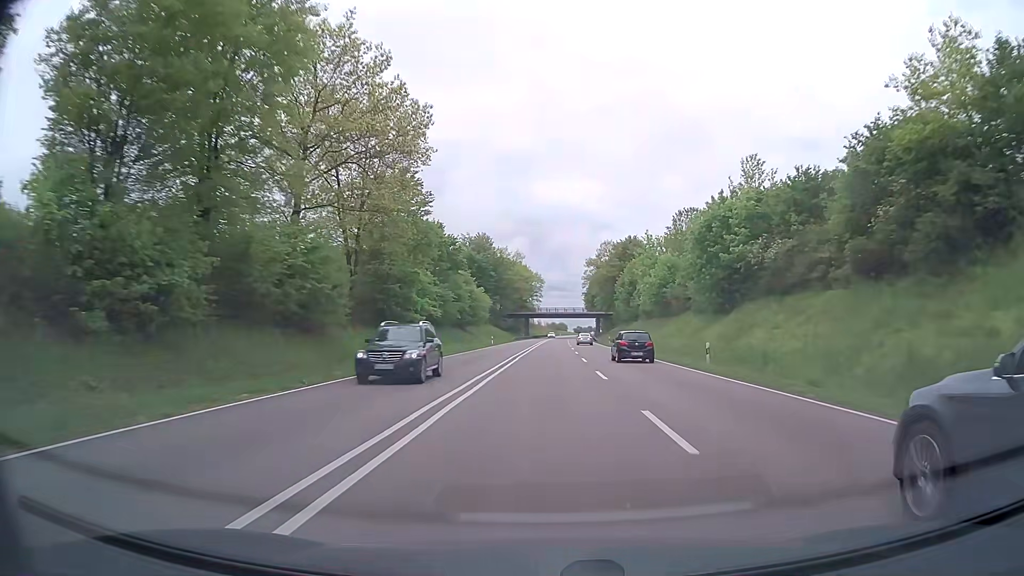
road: trunk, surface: asphalt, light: Day
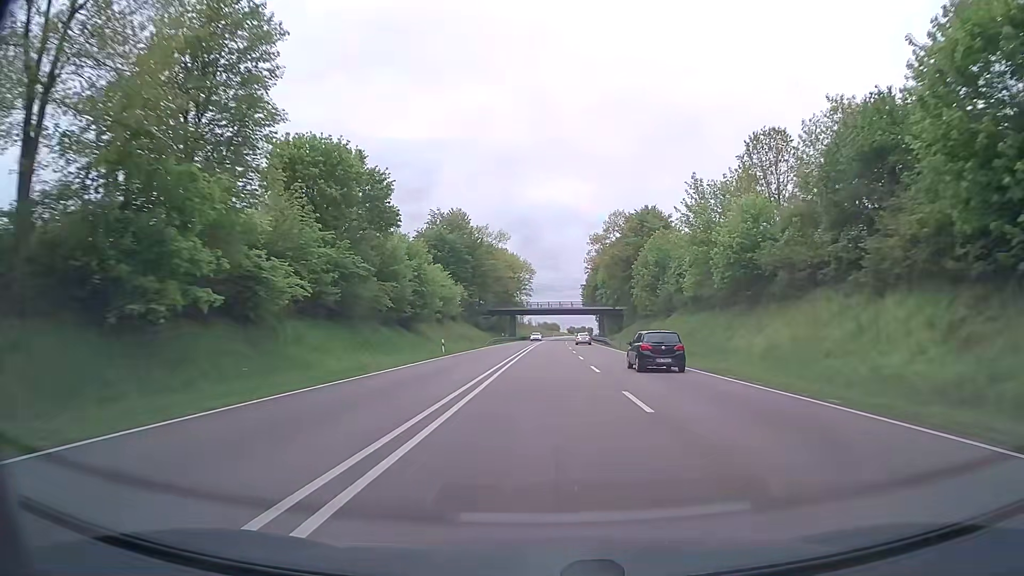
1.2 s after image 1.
(+0.1, +32.1) m; 0°
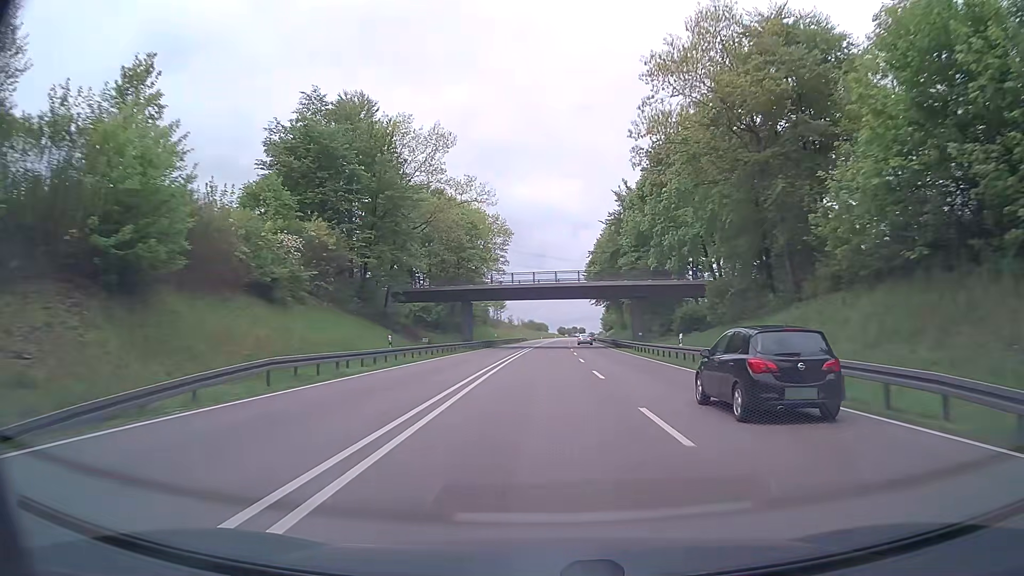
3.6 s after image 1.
(+0.9, +63.5) m; +1°
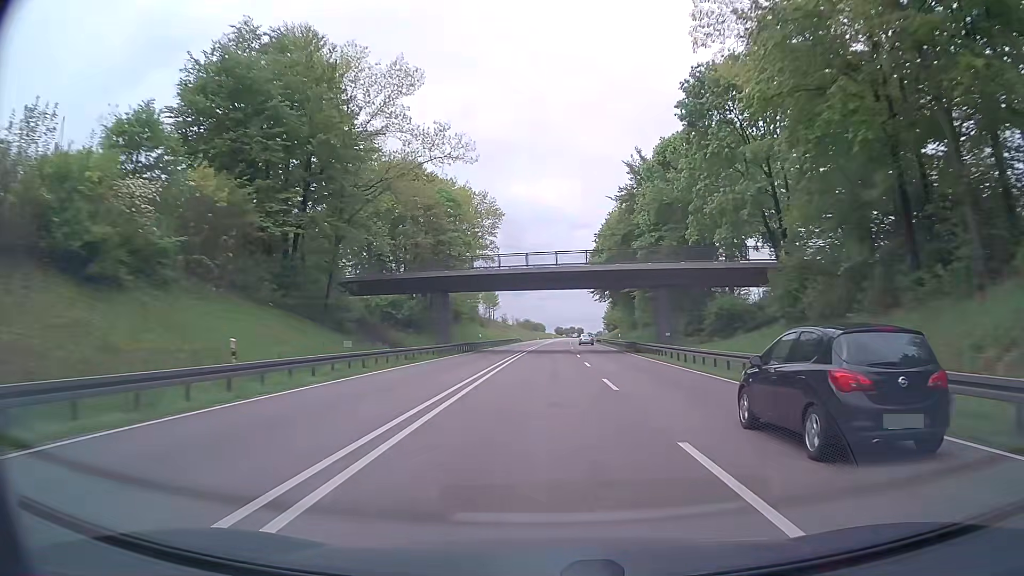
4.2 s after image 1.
(+0.1, +15.8) m; 0°
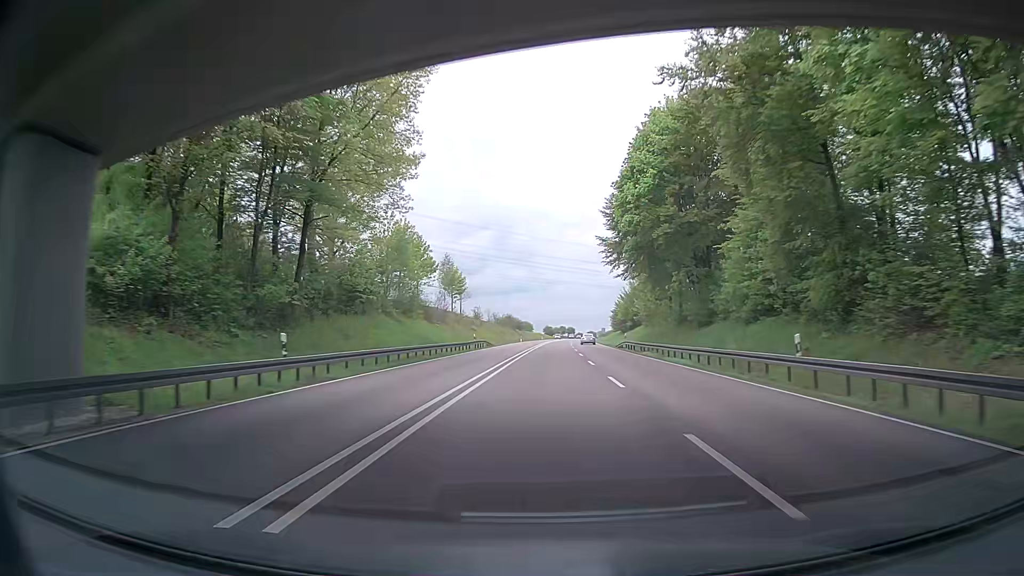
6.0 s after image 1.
(+0.5, +47.5) m; +1°
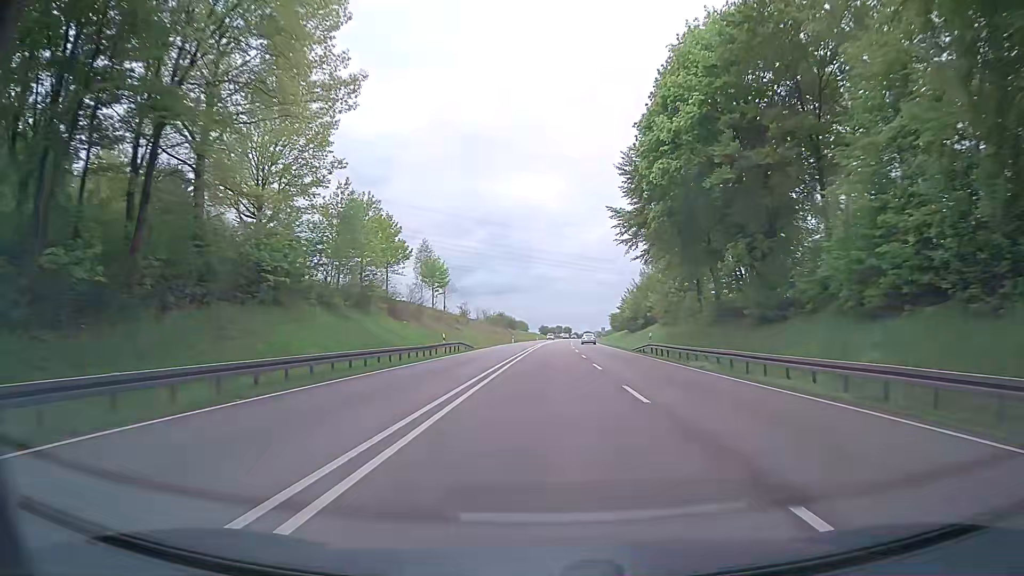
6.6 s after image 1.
(-0.2, +15.8) m; 0°
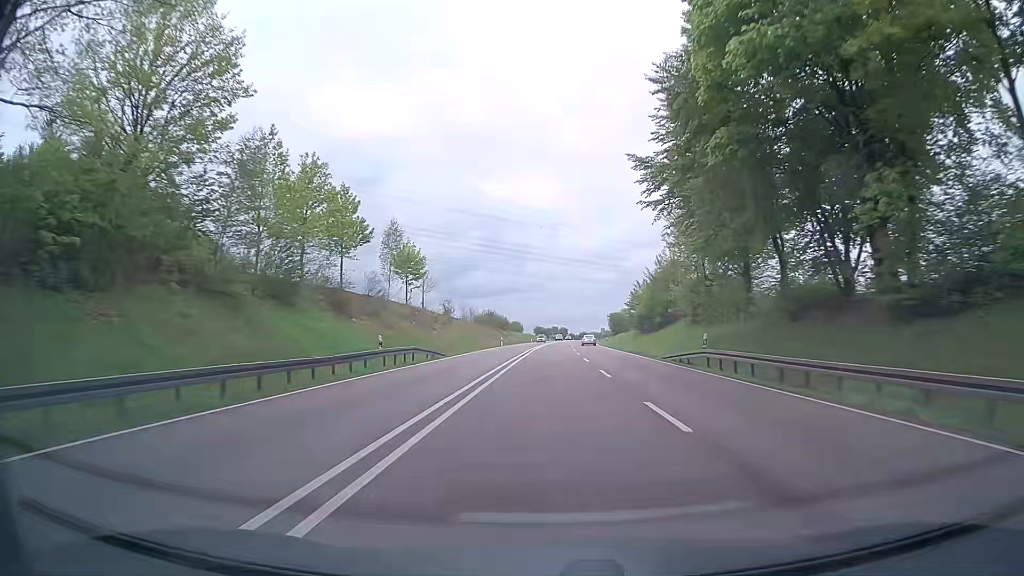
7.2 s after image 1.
(+0.1, +15.8) m; +1°
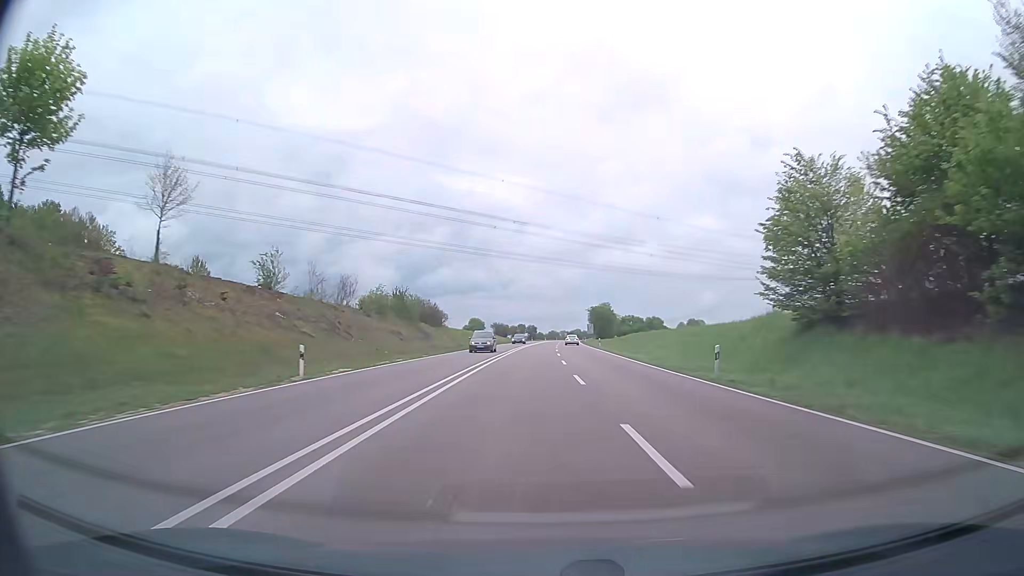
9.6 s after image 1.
(+1.1, +63.4) m; +3°
(0, +10) (0, +20) (0, +30) (0, +40) (+1, +50) (+1, +60) (+2, +70) (+2, +80) (+3, +90) (+3, +100) m
